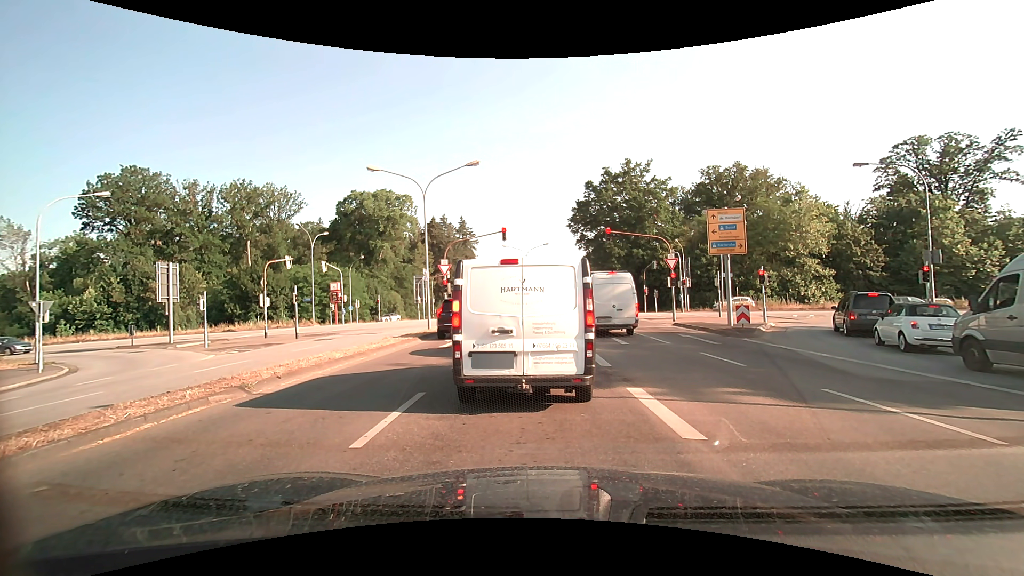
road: secondary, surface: asphalt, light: Day
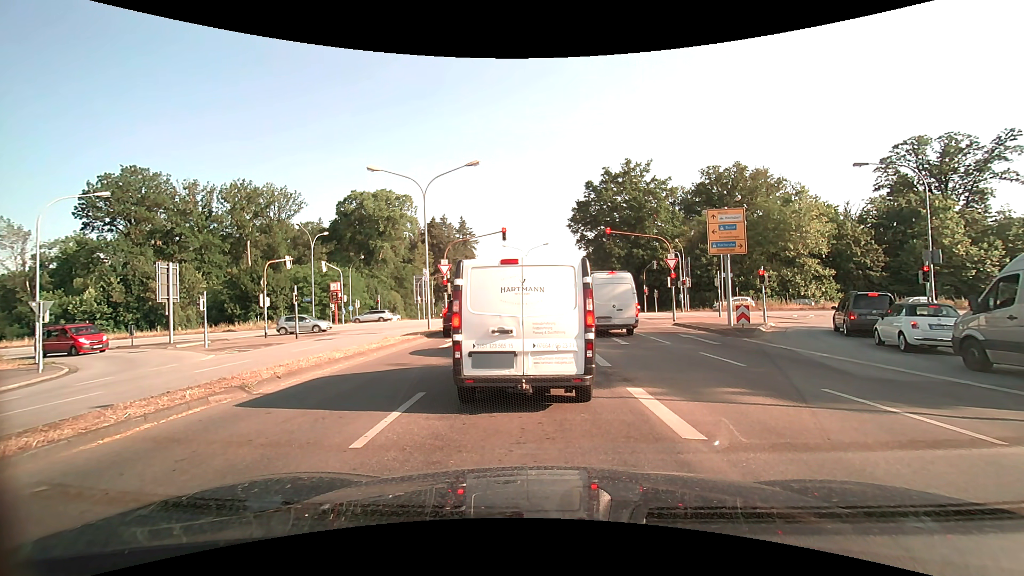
(0.0, 0.0) m; 0°
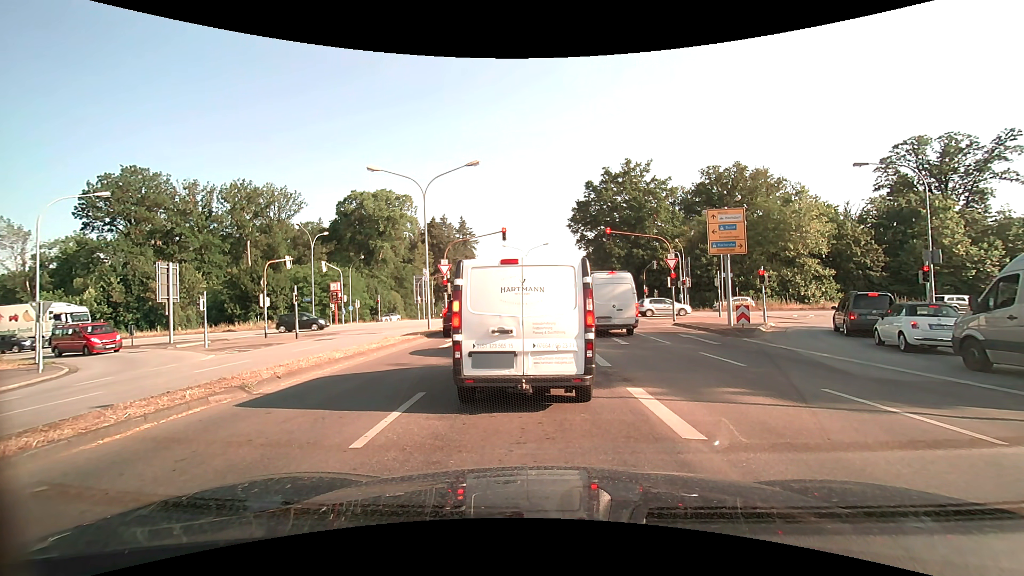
(0.0, 0.0) m; 0°
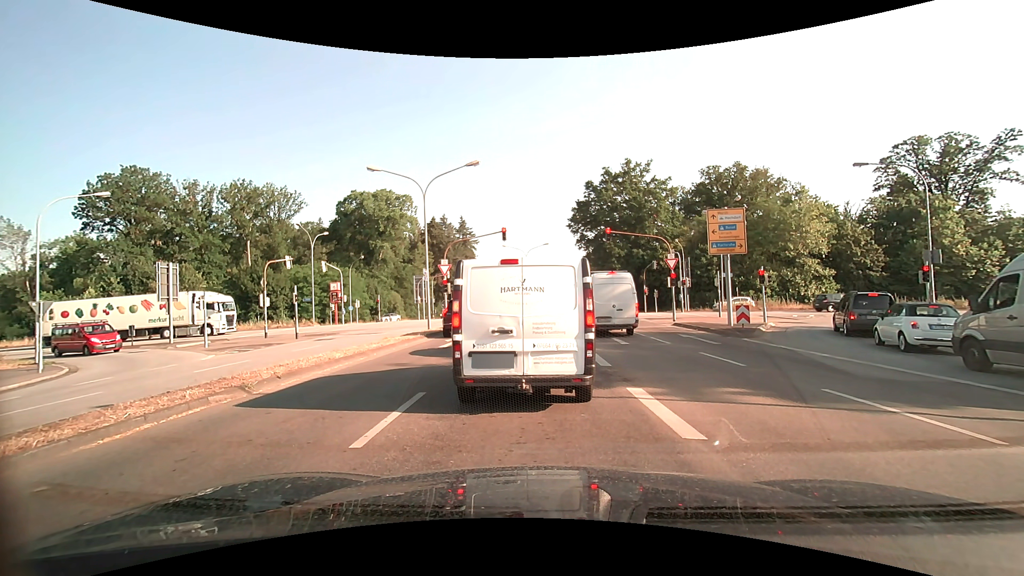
(0.0, 0.0) m; 0°
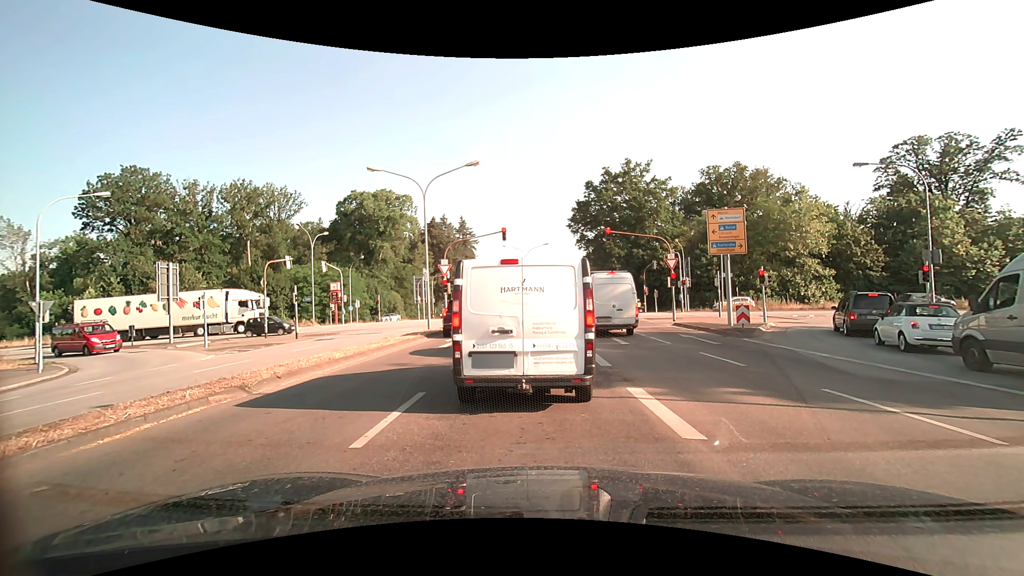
(0.0, 0.0) m; 0°
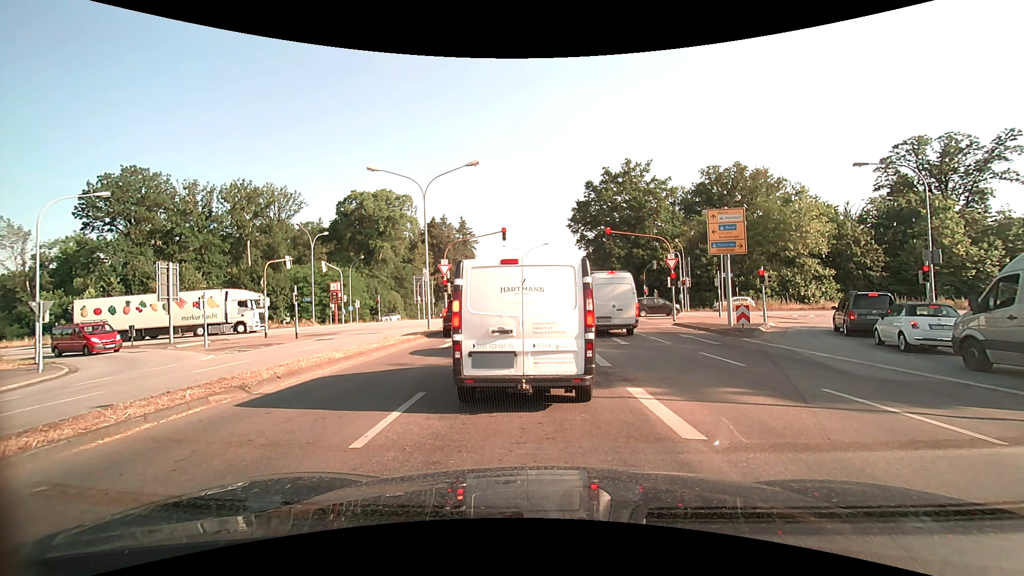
(0.0, 0.0) m; 0°
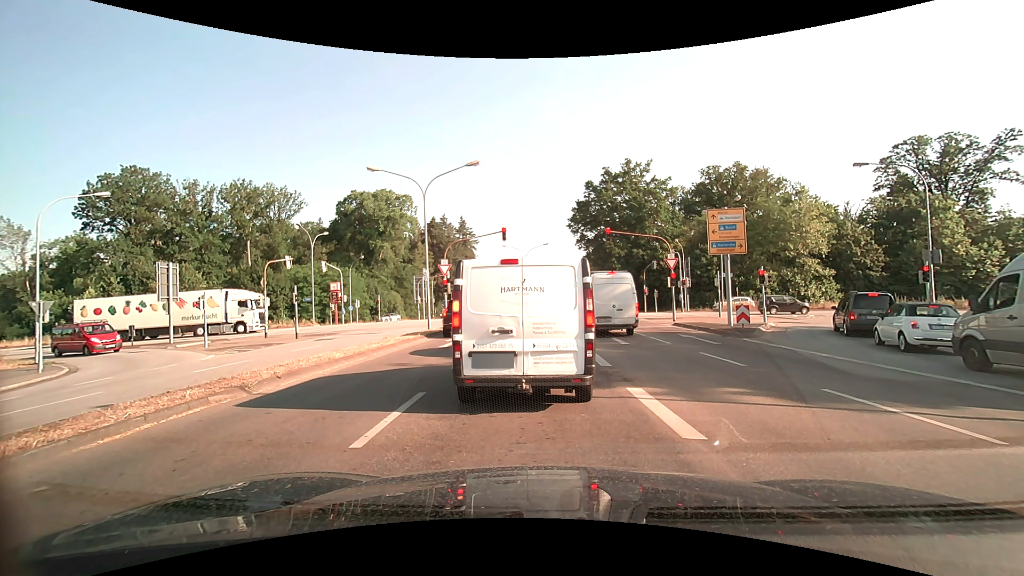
(0.0, 0.0) m; 0°
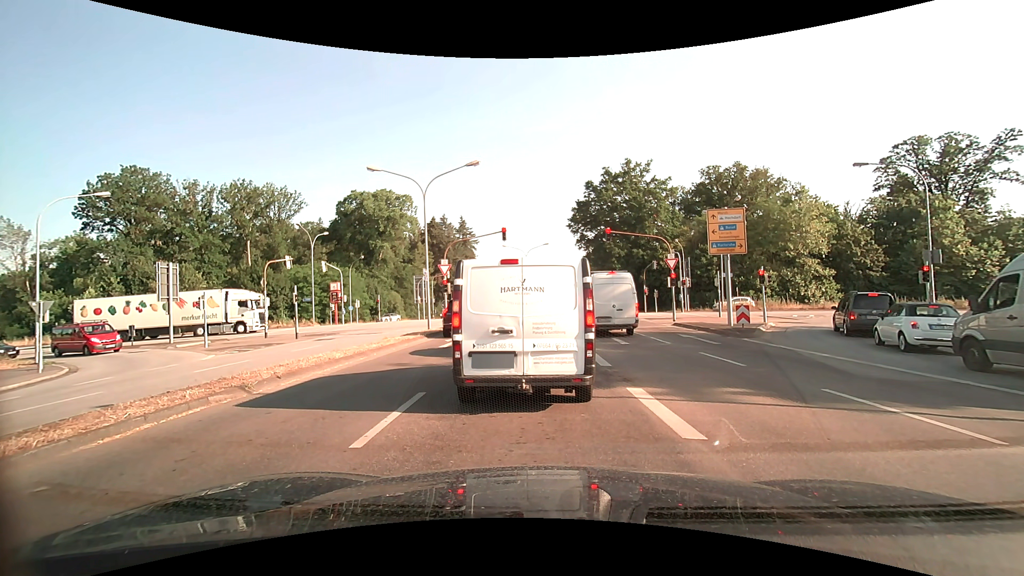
(0.0, 0.0) m; 0°
(0, +10) (+1, +20) (+1, +30) (+1, +40) (-1, +50) (-8, +57) (-18, +59) (-28, +59) (-38, +58) (-48, +58) m
